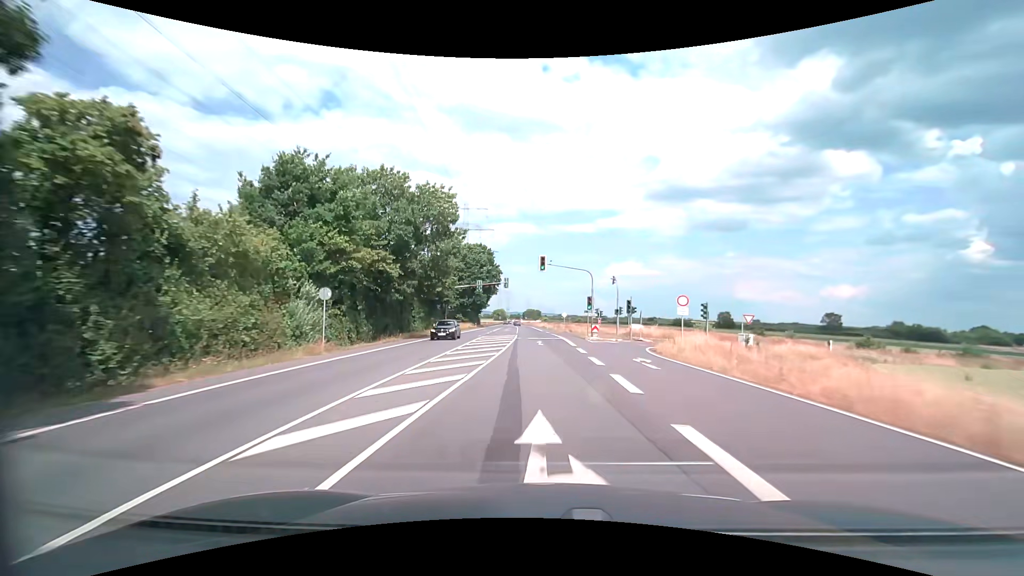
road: secondary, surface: asphalt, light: Day
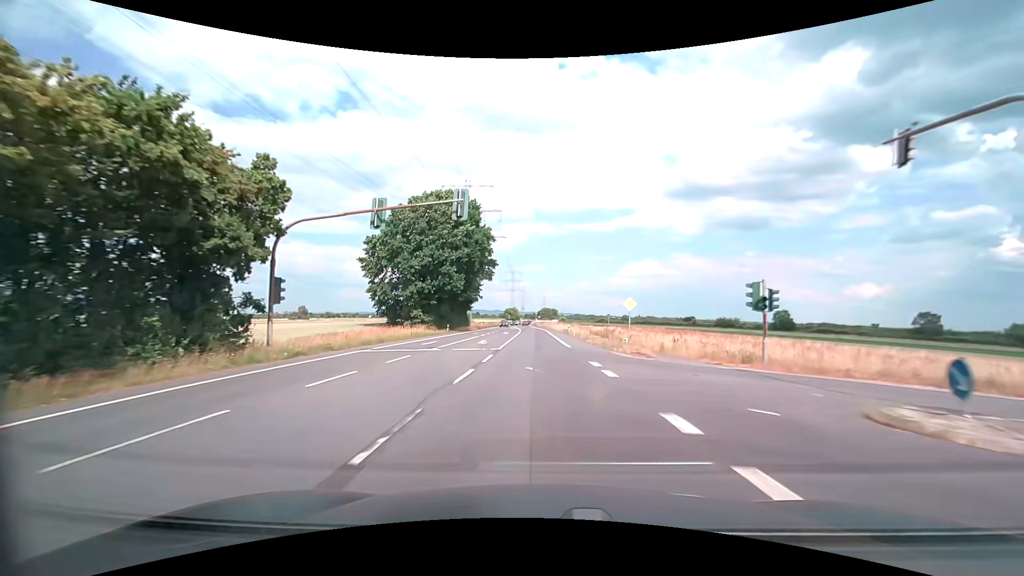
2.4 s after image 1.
(-0.5, +45.0) m; -2°
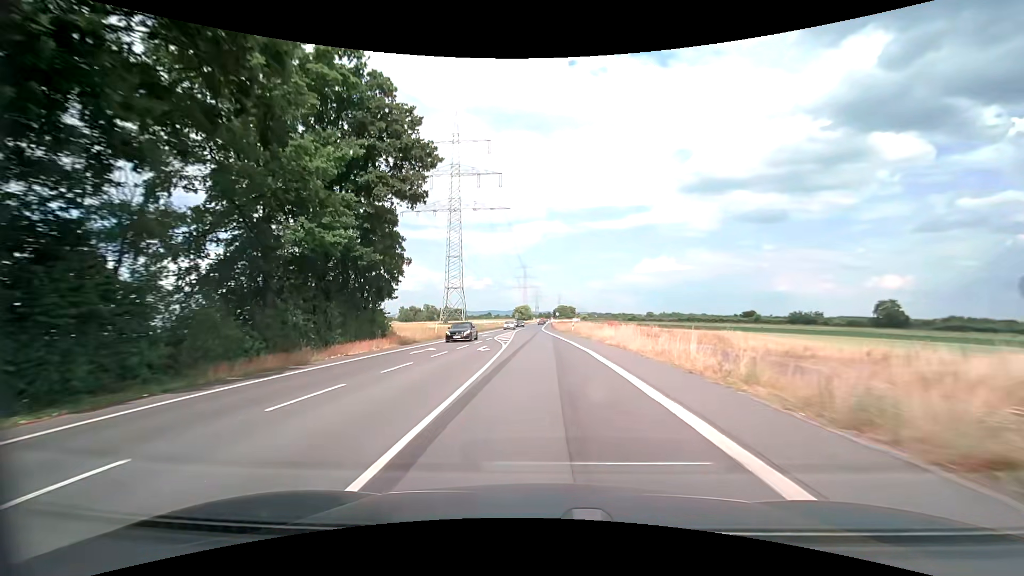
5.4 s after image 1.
(-1.1, +56.8) m; -2°
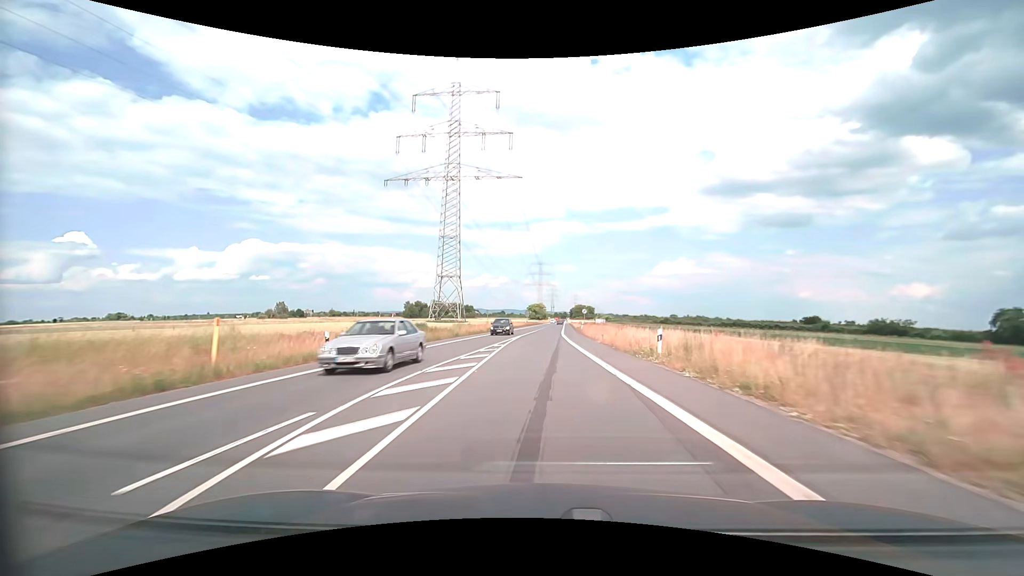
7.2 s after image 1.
(-0.6, +34.3) m; -2°
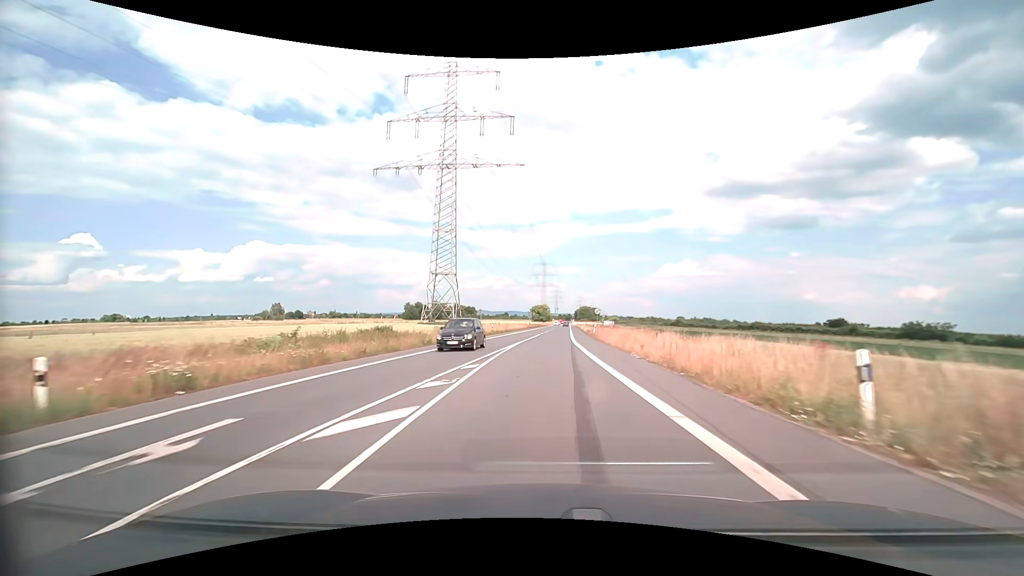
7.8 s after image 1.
(0.0, +11.7) m; 0°
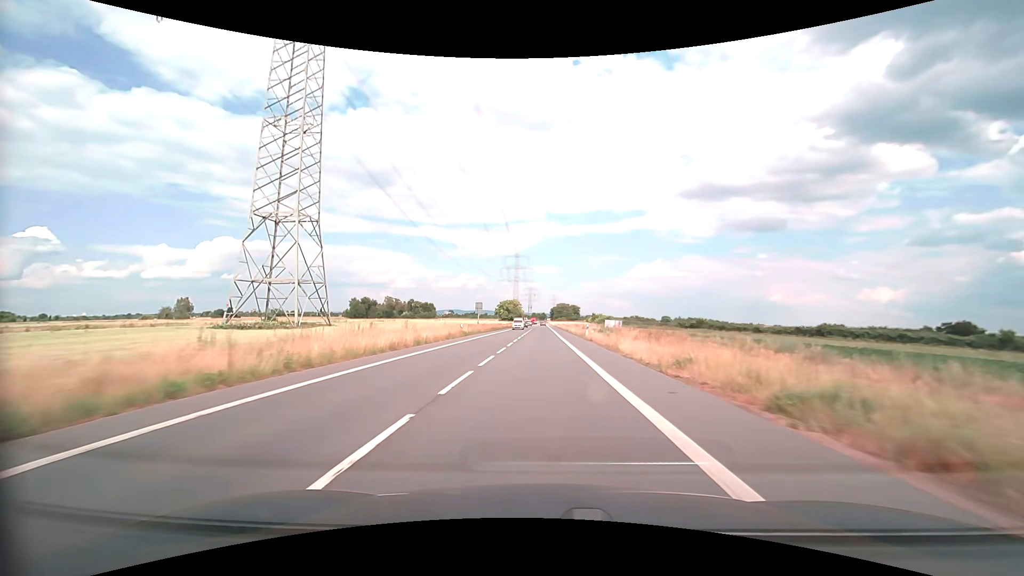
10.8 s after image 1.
(+1.7, +61.6) m; +3°
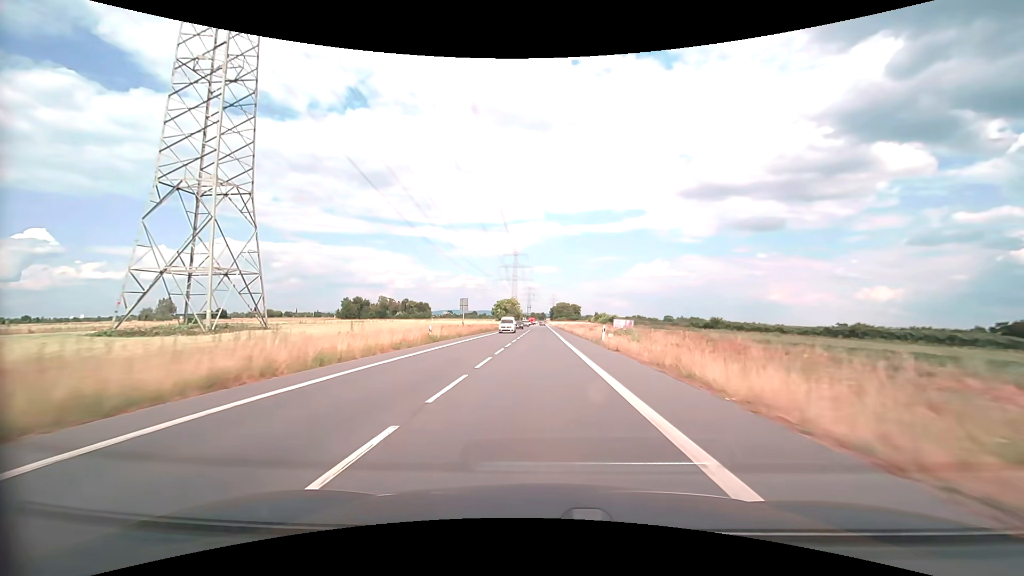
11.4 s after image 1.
(0.0, +12.9) m; 0°
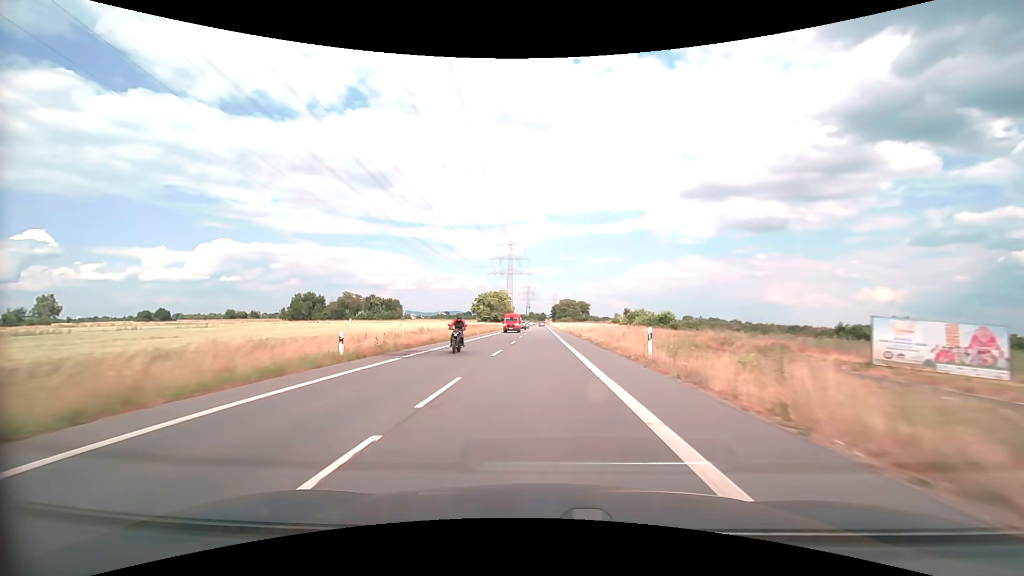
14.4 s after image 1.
(0.0, +66.7) m; 0°
(0, +10) (0, +20) (0, +30) (0, +40) (0, +50) (0, +60) (0, +70) (0, +80) (0, +90) (0, +100) m
